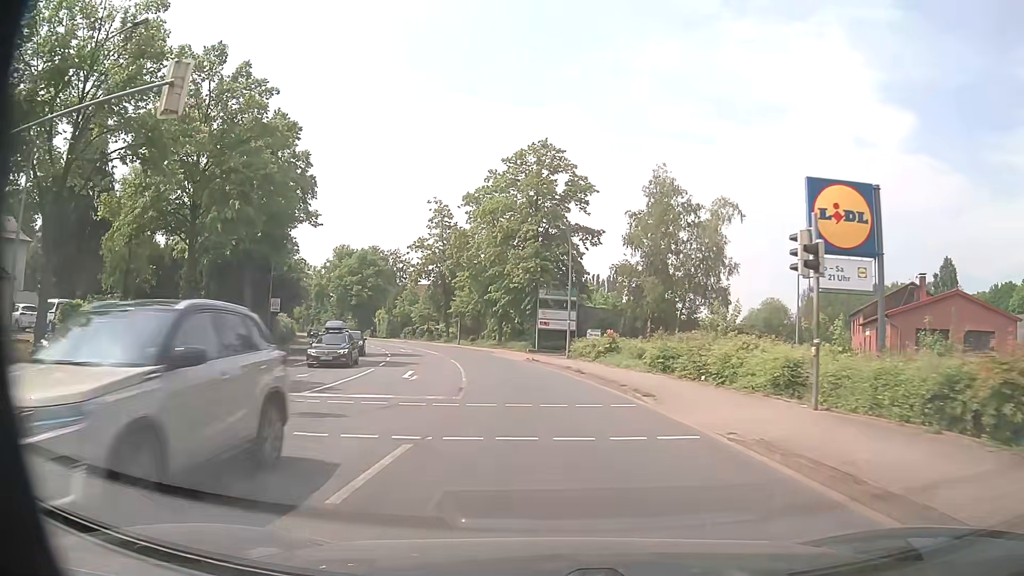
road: primary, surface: asphalt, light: Day
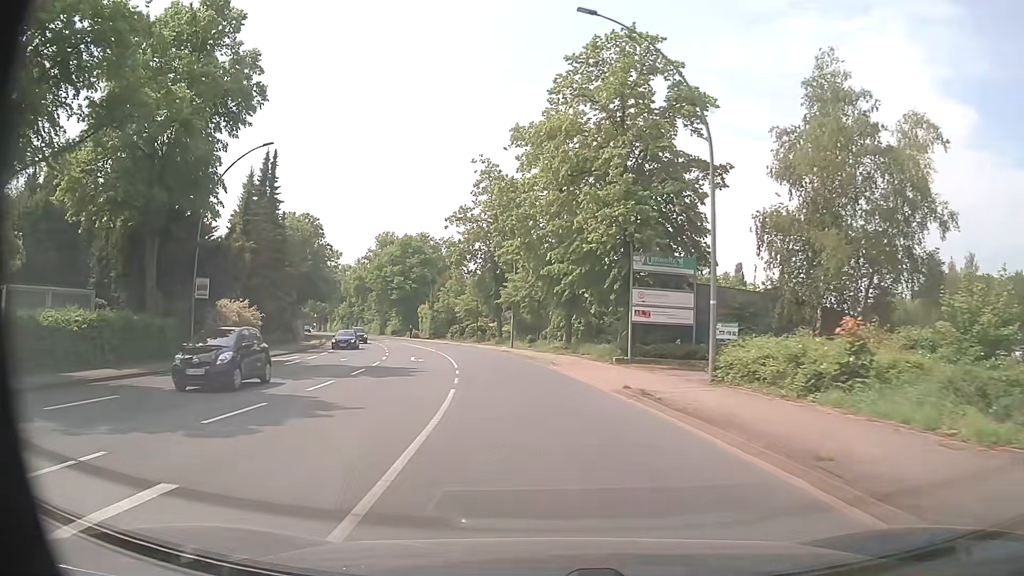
(-1.1, +20.4) m; -6°
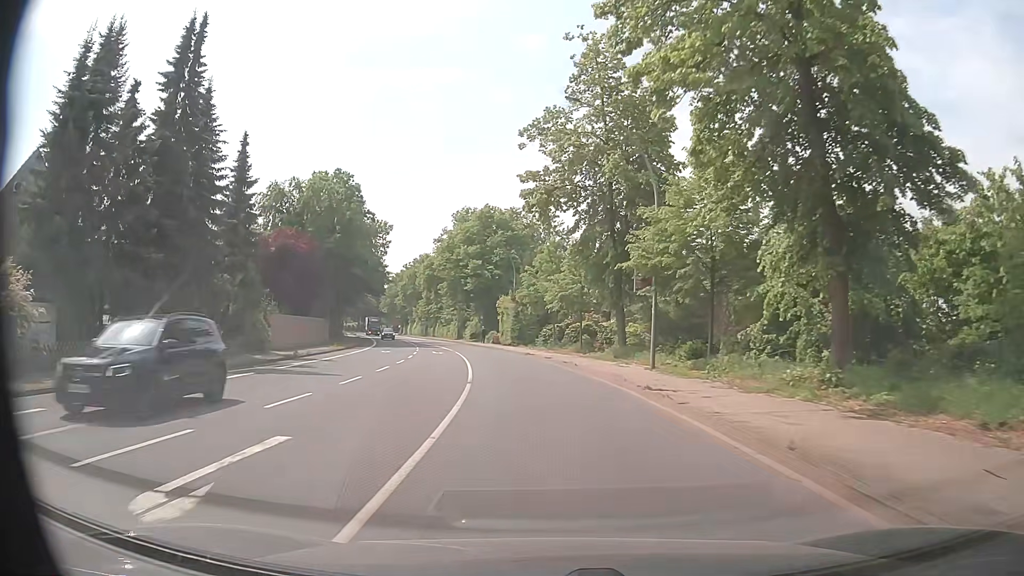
(-2.3, +28.6) m; -9°
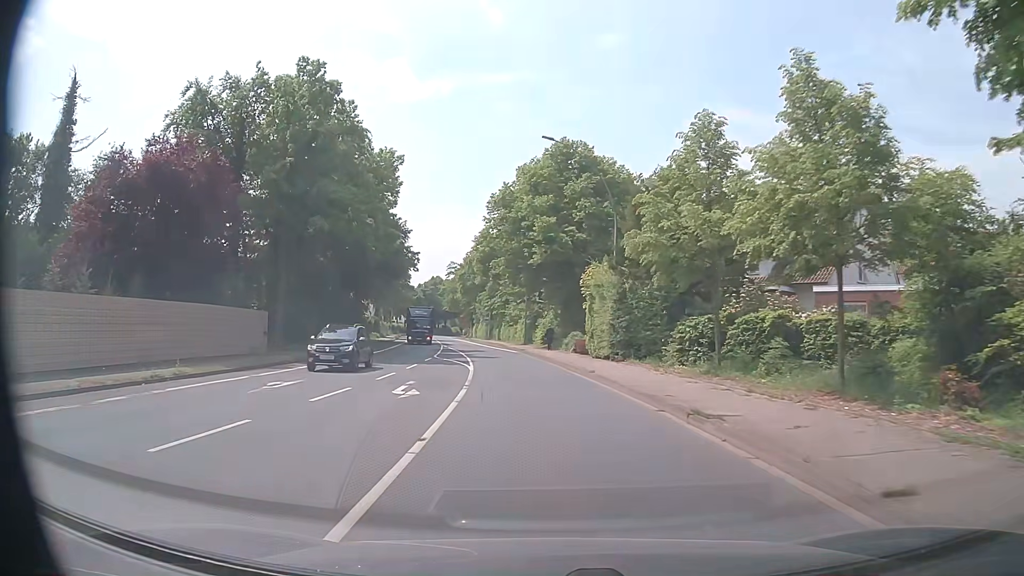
(-2.0, +29.6) m; -7°
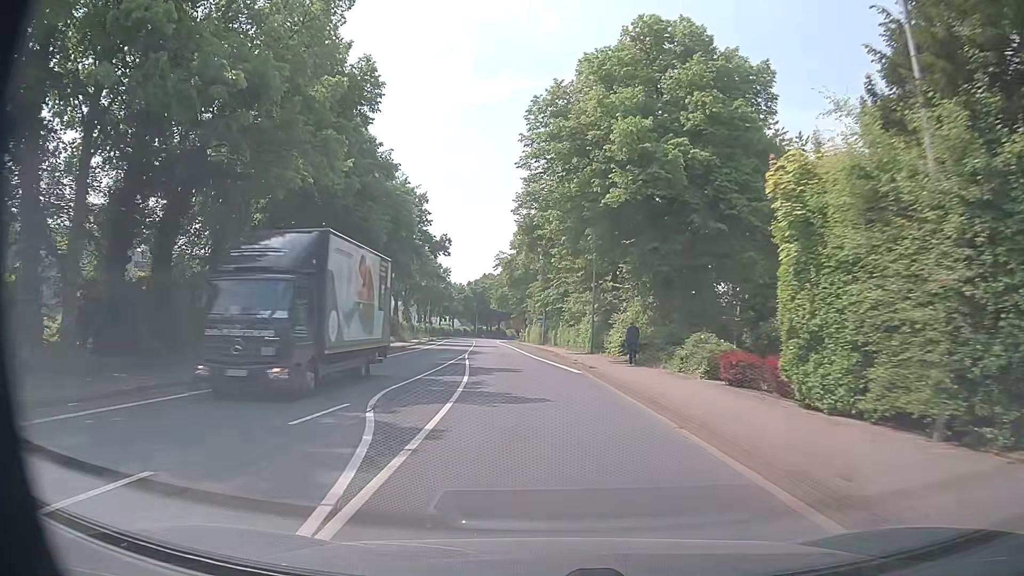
(-1.0, +22.5) m; -5°
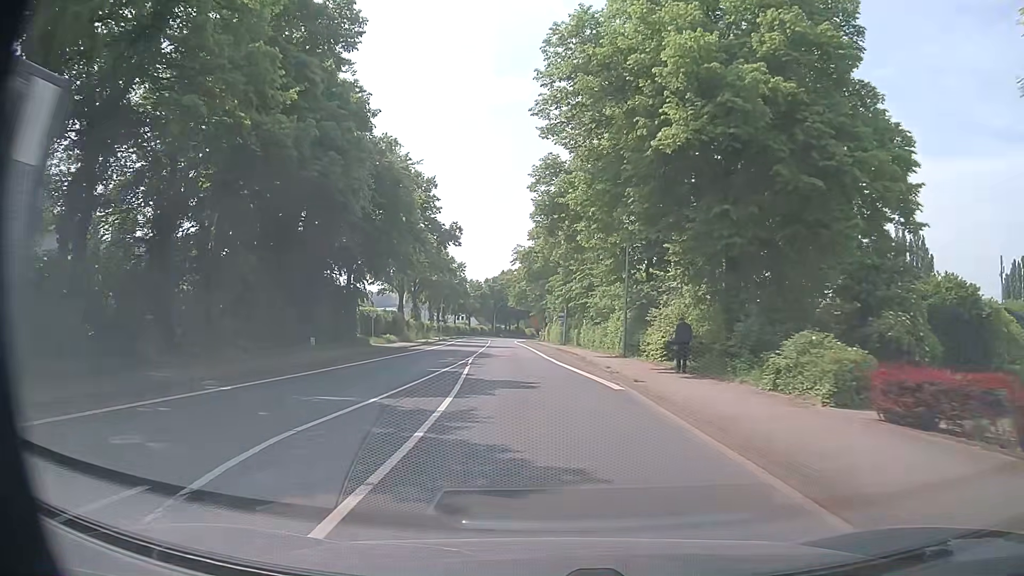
(-0.1, +7.5) m; -2°
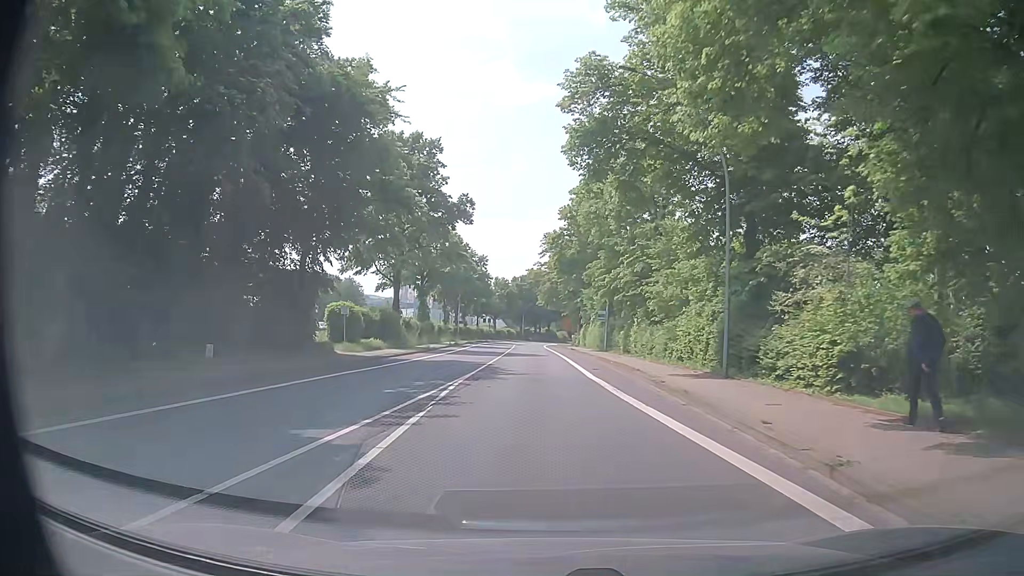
(-0.3, +15.2) m; -3°
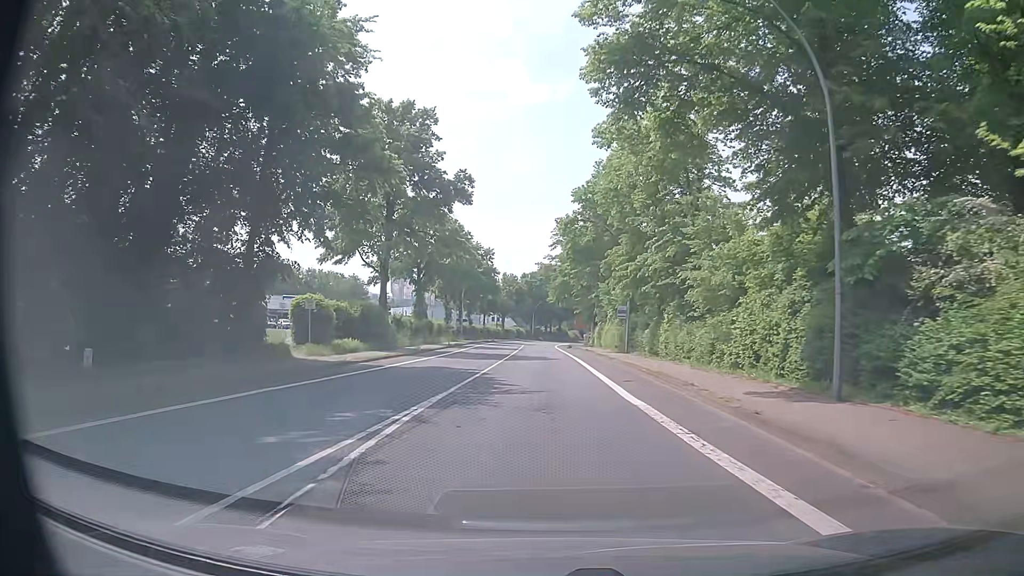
(0.0, +7.6) m; 0°
(0, +10) (0, +20) (-1, +30) (-1, +40) (-1, +50) (-1, +60) (-1, +70) (-1, +80) (-1, +90) (-1, +100) m
